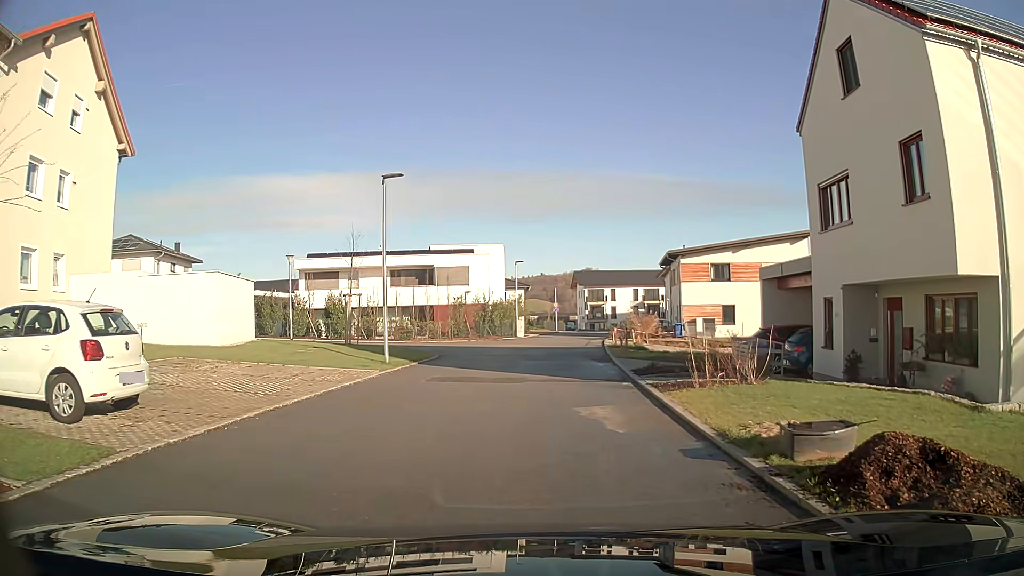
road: residential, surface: asphalt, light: Day
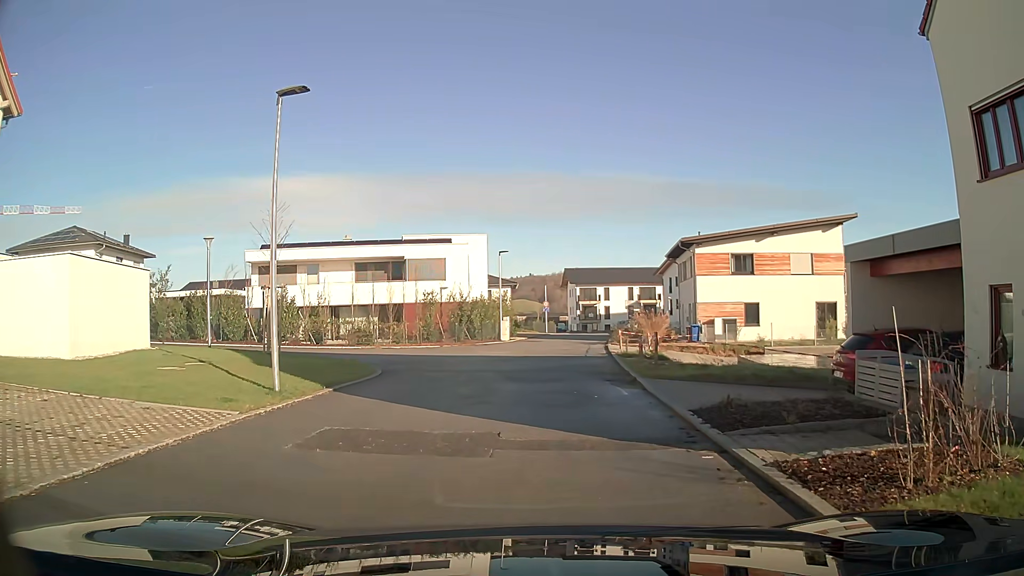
(+0.1, +7.5) m; +1°
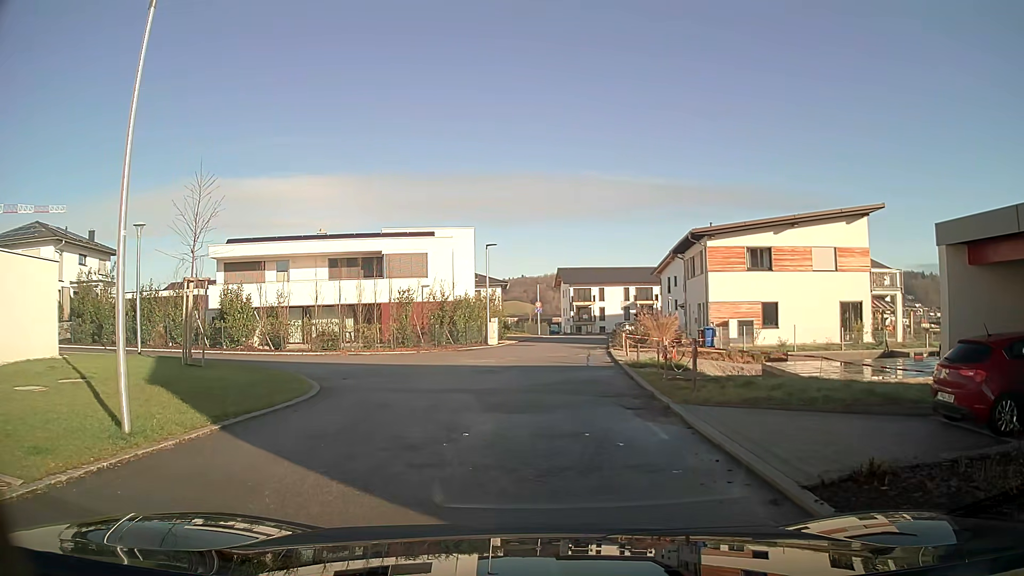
(0.0, +4.5) m; 0°
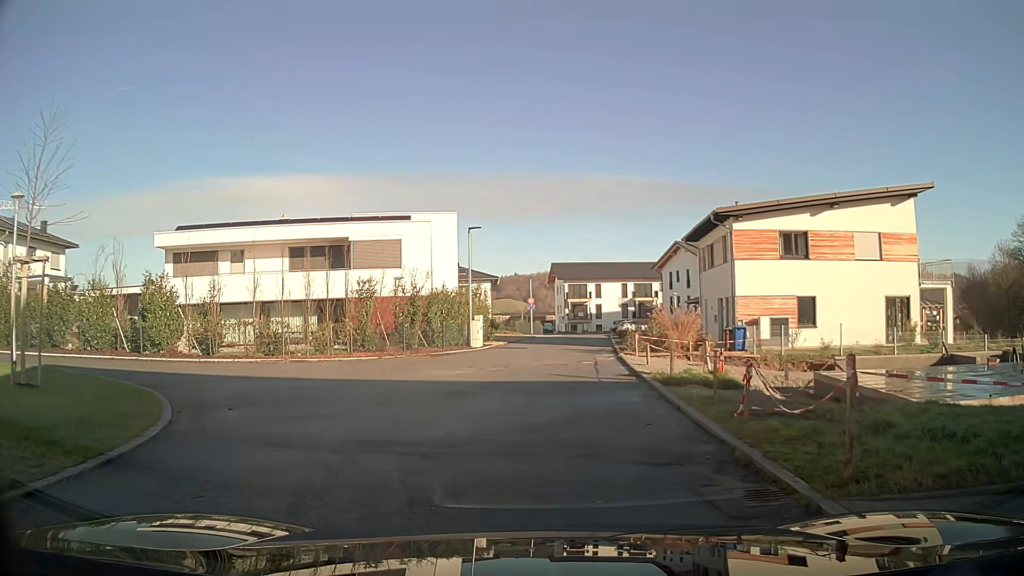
(0.0, +5.9) m; +1°
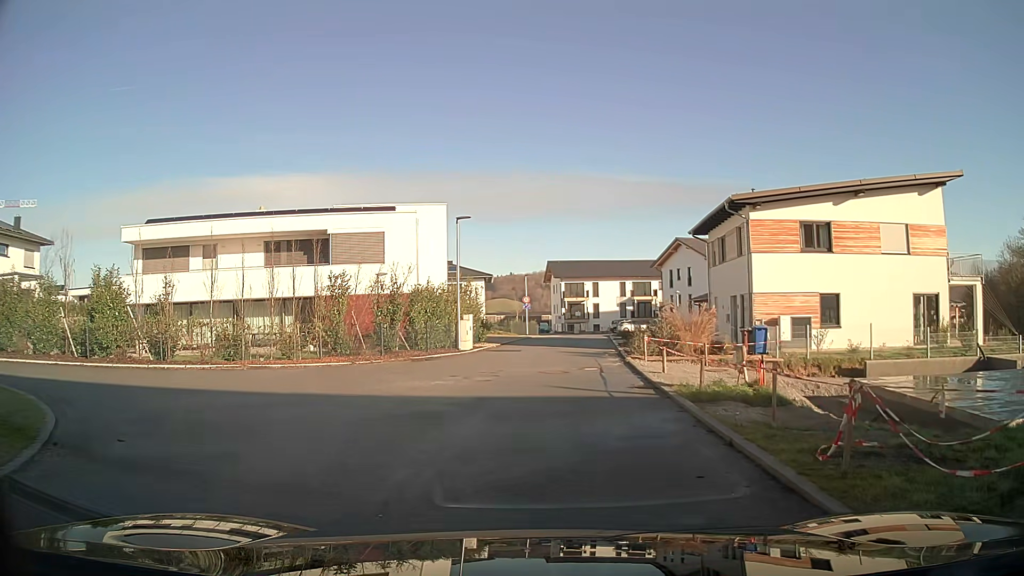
(0.0, +3.0) m; +1°
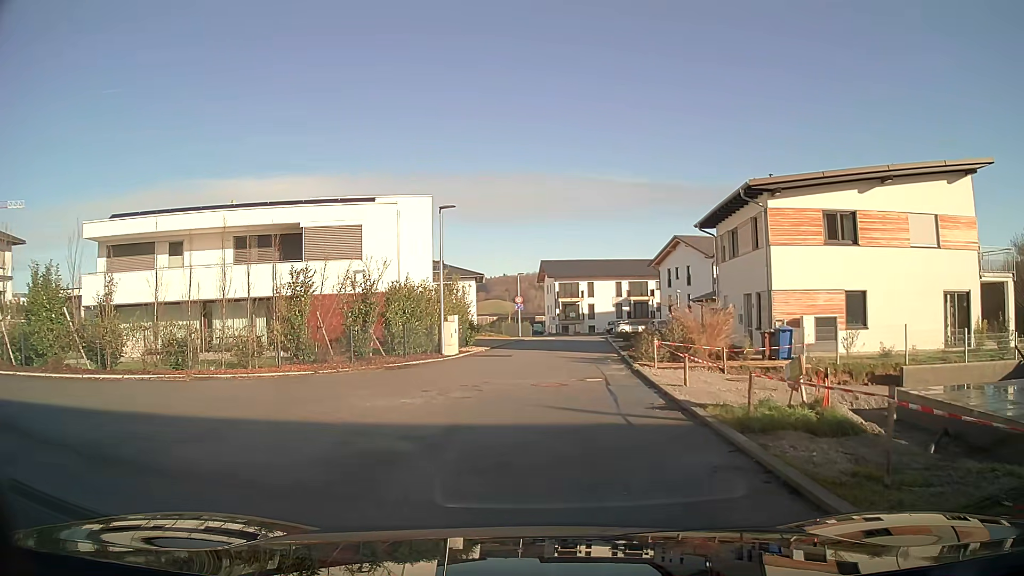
(0.0, +3.0) m; 0°
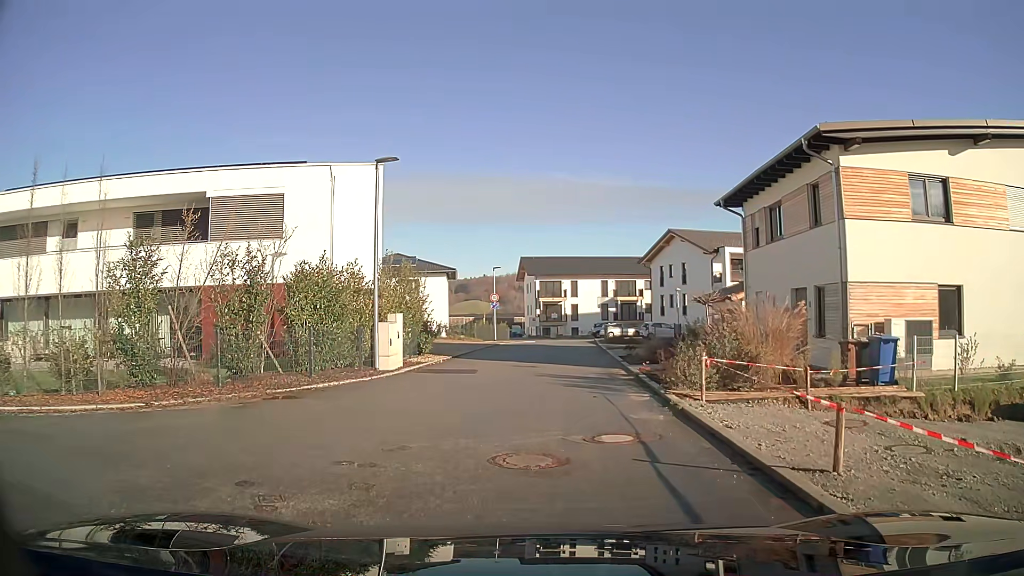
(+0.1, +7.4) m; +2°
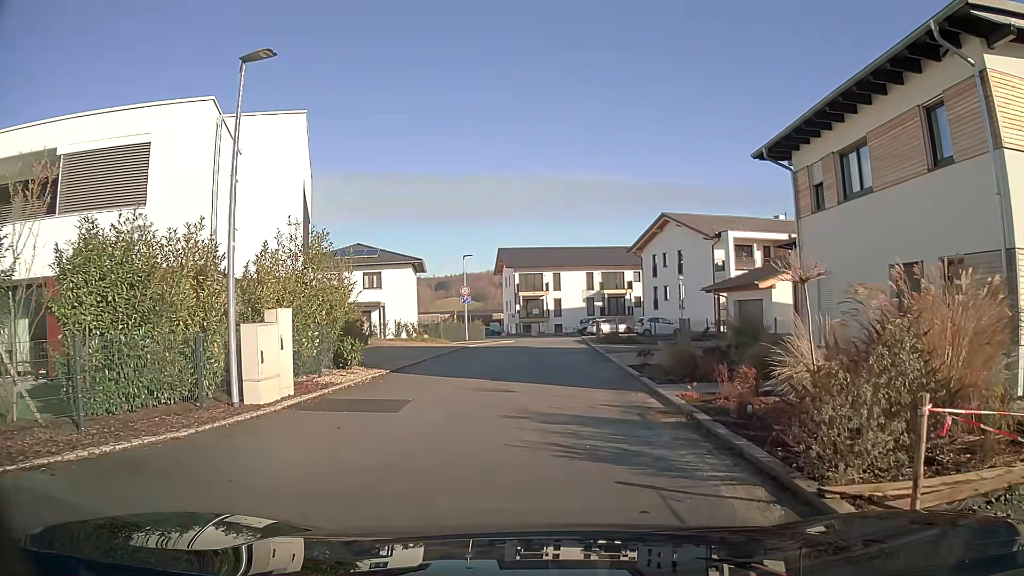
(+0.1, +7.4) m; +2°
